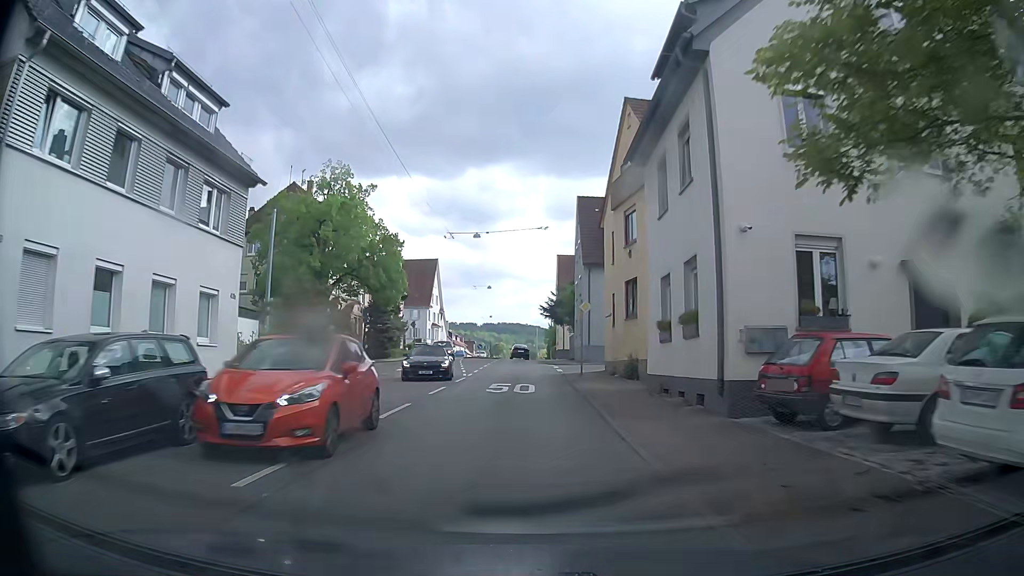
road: secondary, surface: asphalt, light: Day
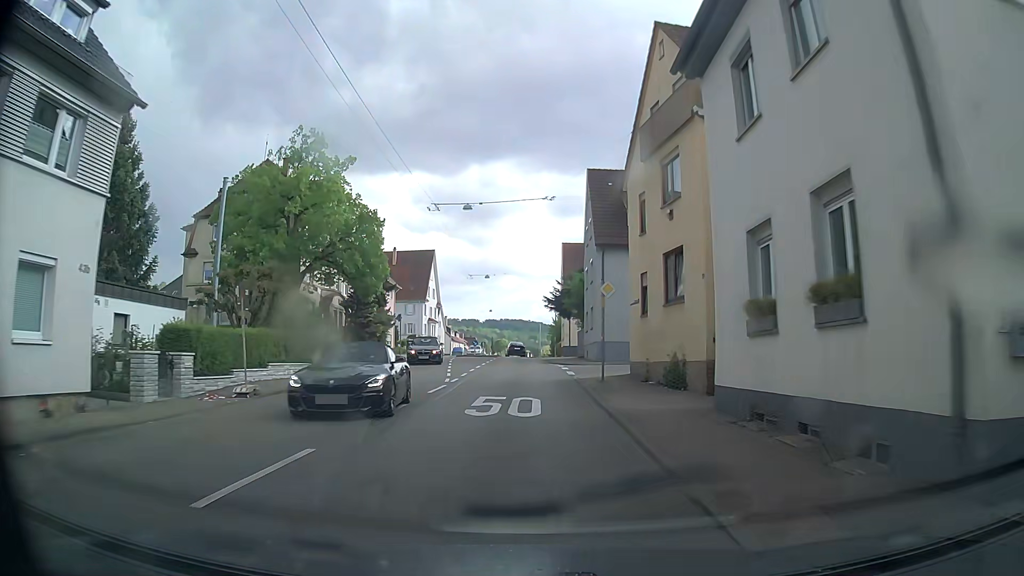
(0.0, +7.1) m; 0°
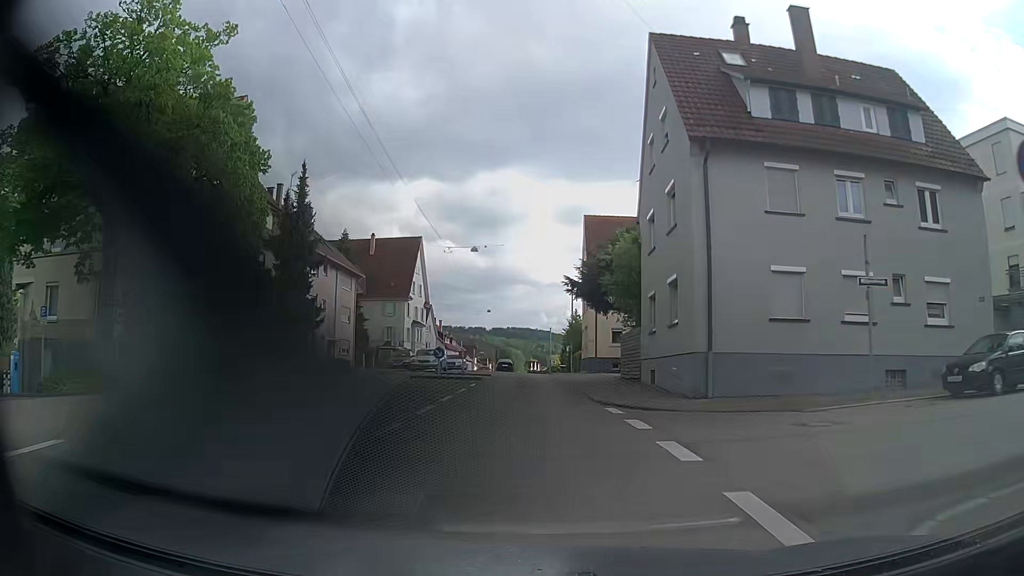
(-0.5, +21.4) m; -2°
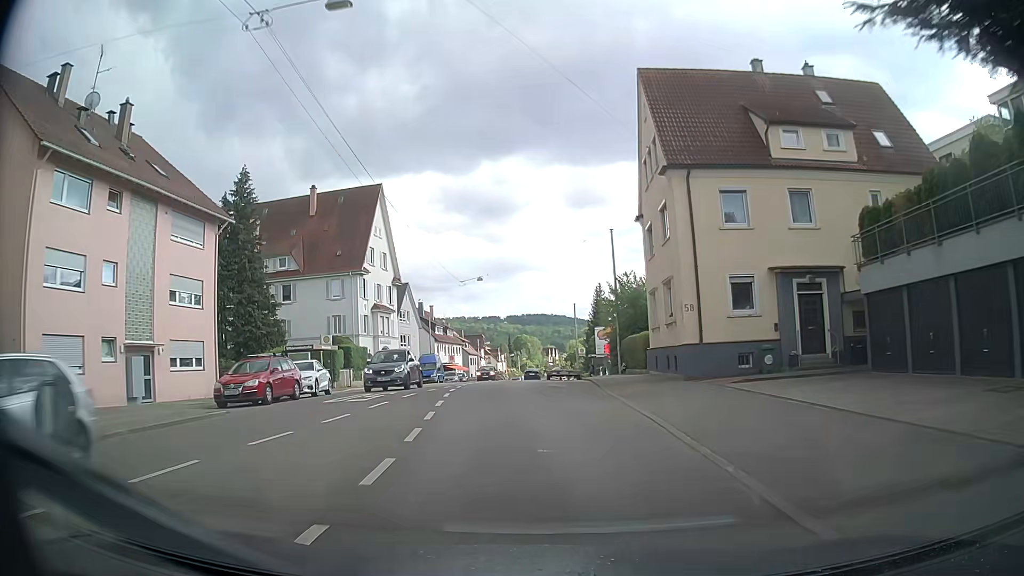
(+0.2, +28.5) m; -1°
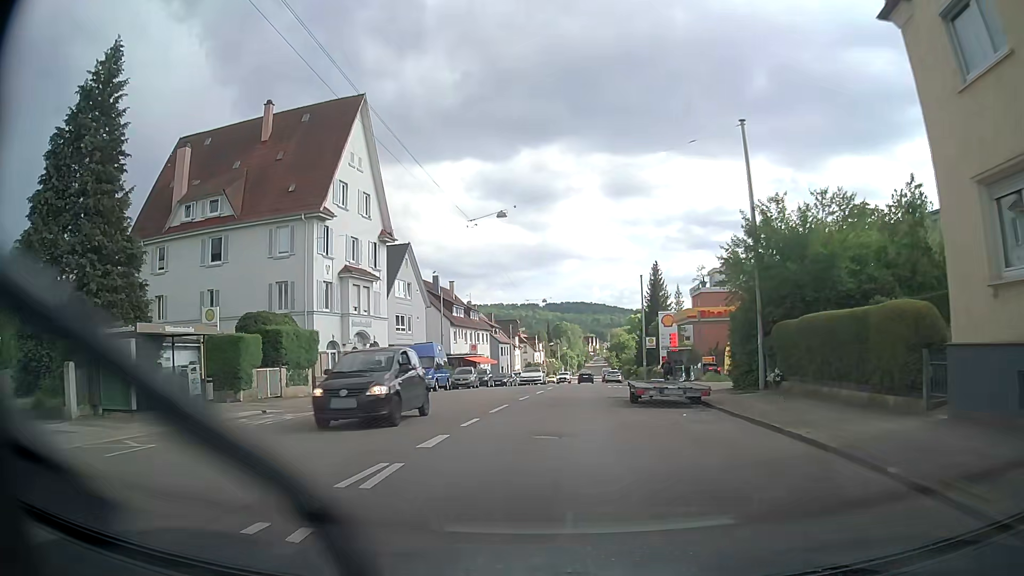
(-0.7, +21.1) m; -3°
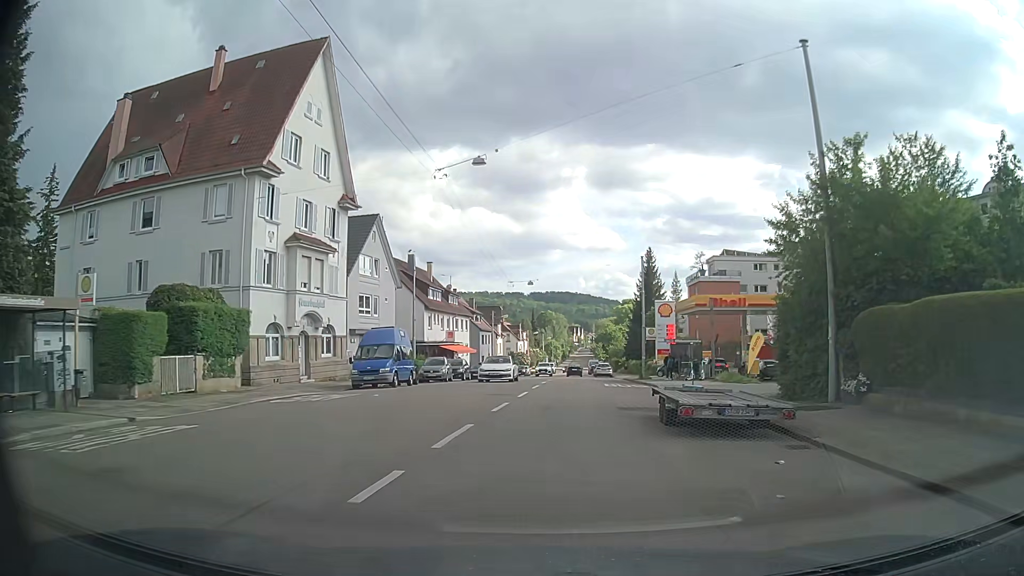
(+0.1, +6.8) m; +1°
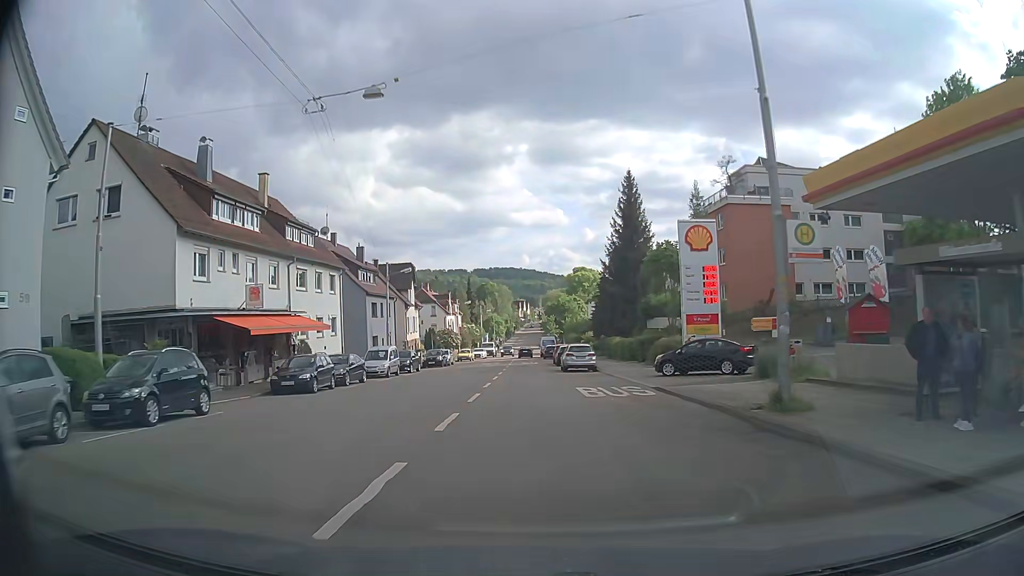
(+2.2, +34.3) m; +5°
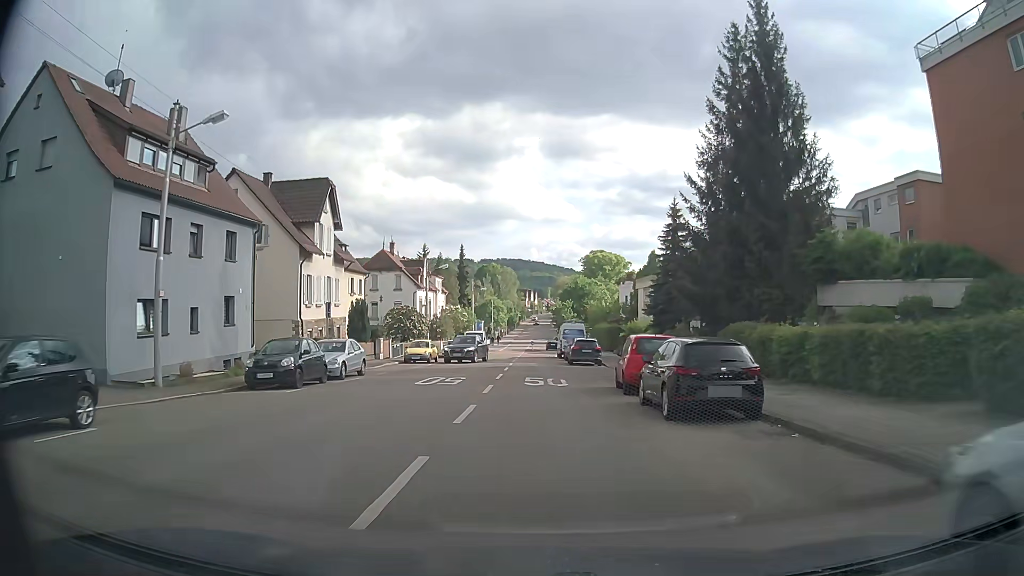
(-0.5, +36.3) m; -1°
